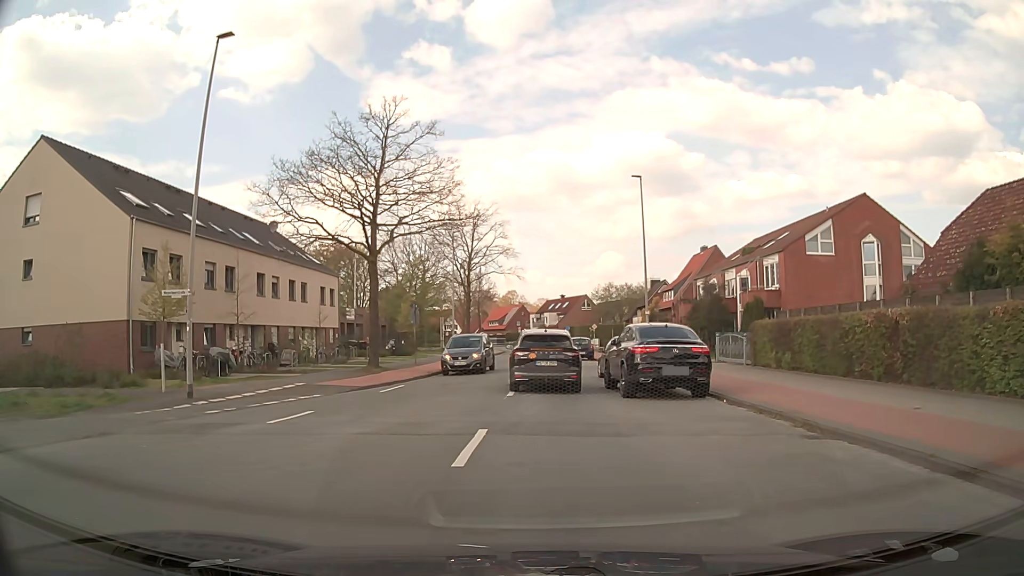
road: tertiary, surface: asphalt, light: Day
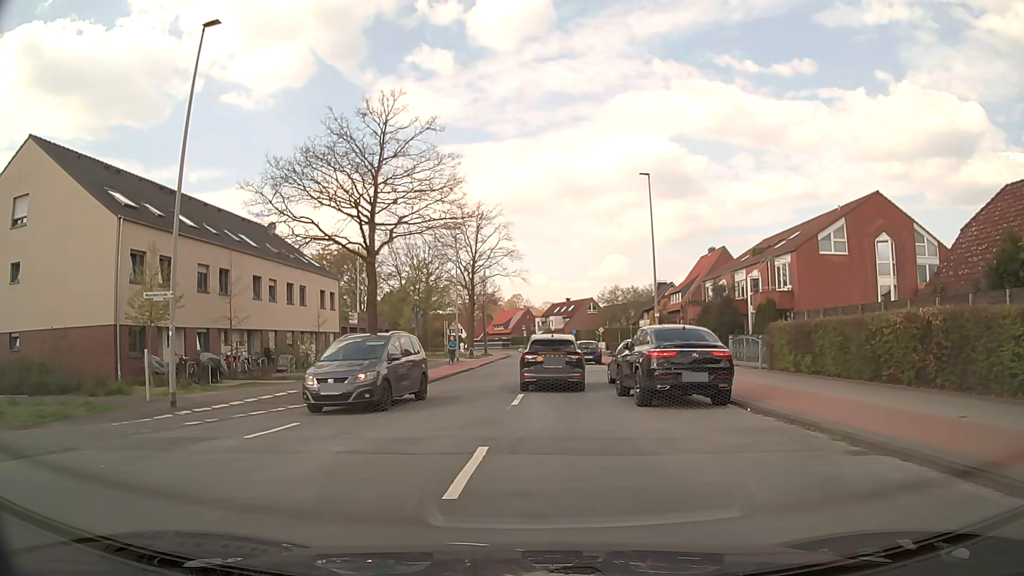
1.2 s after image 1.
(0.0, +1.3) m; +1°
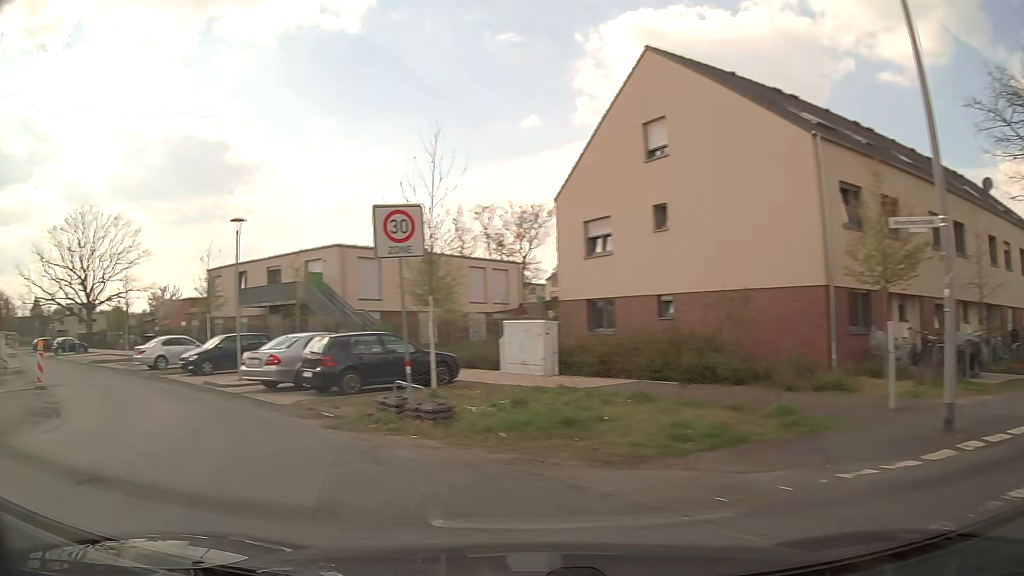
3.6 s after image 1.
(-4.0, +7.8) m; -60°
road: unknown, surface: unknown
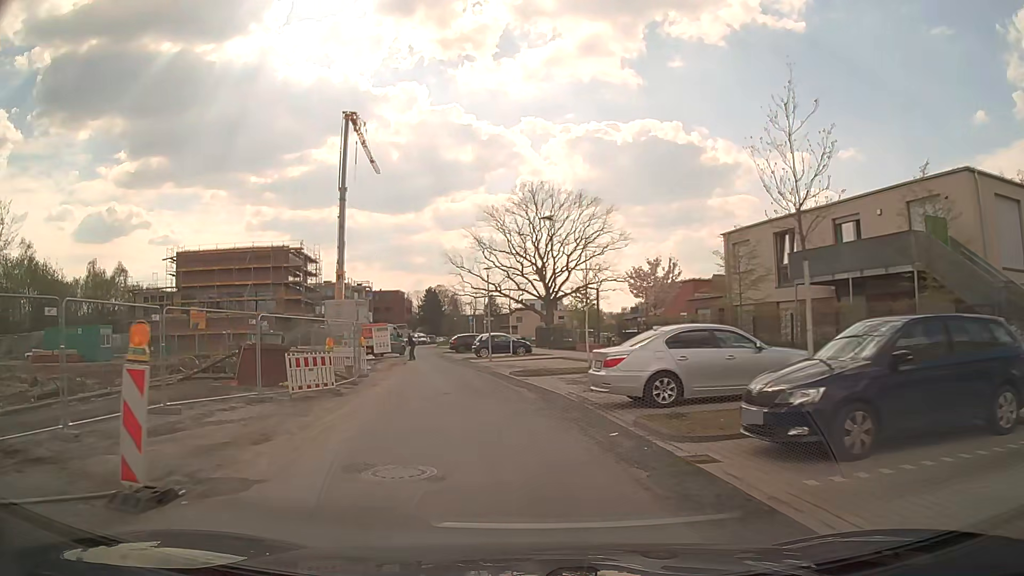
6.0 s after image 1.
(-9.4, +16.4) m; -43°
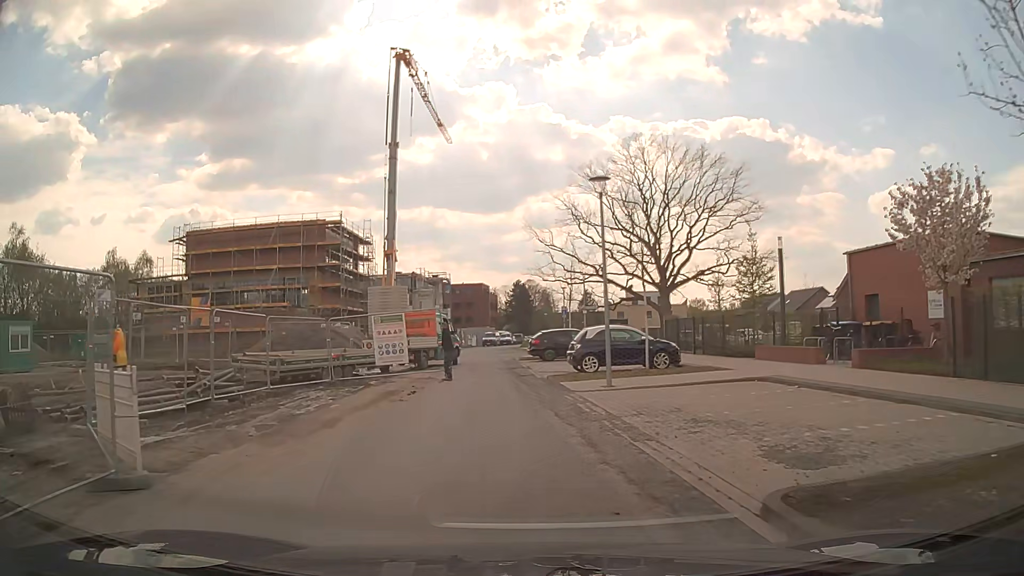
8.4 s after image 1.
(-1.5, +19.9) m; -7°
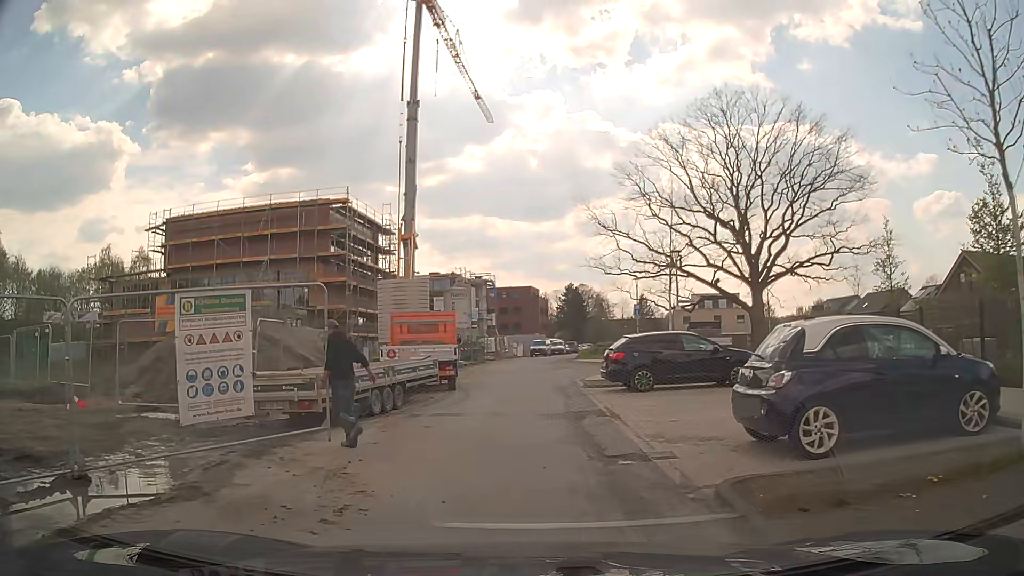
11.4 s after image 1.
(-0.7, +14.1) m; -5°
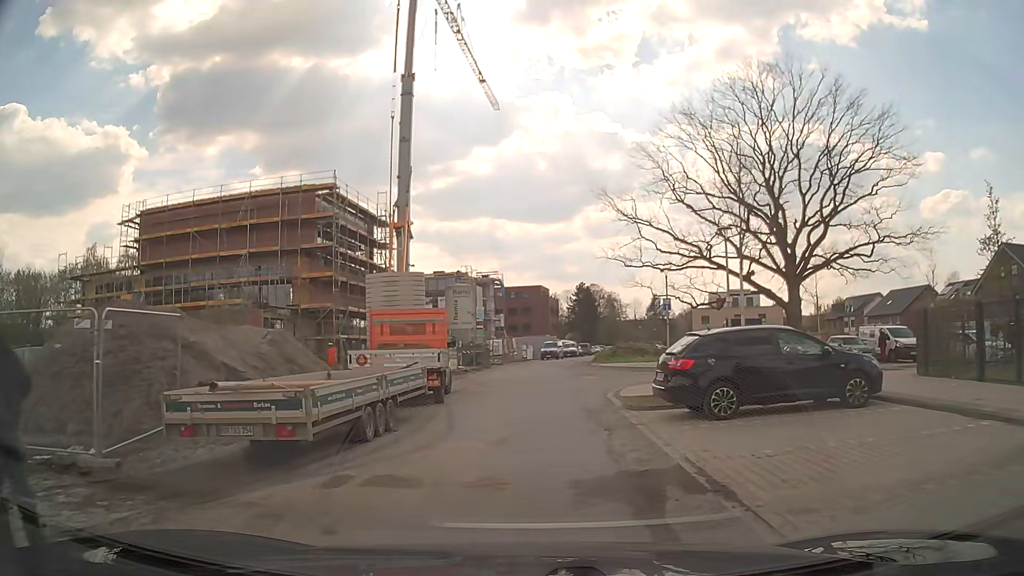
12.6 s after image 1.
(-0.1, +6.2) m; +1°
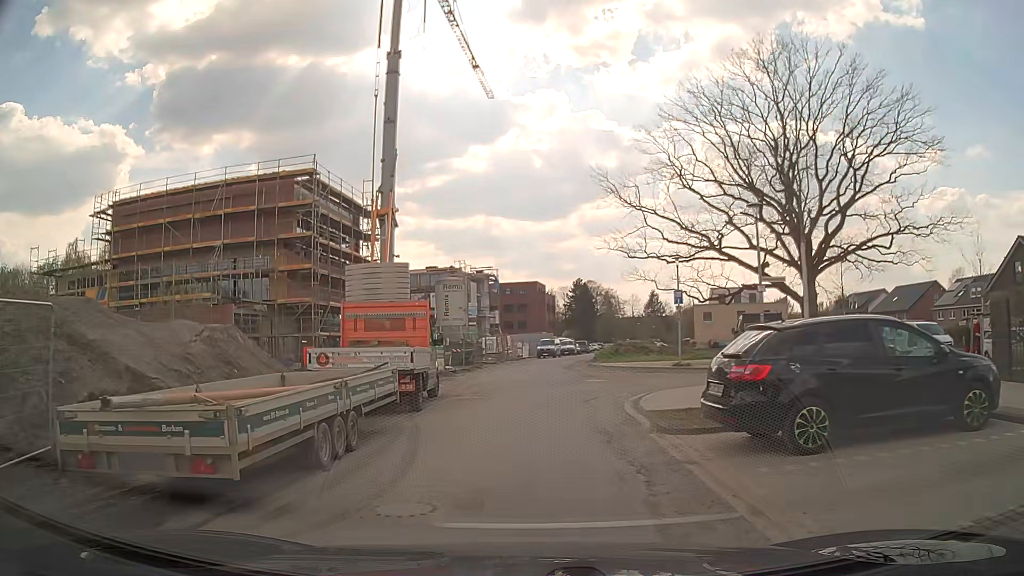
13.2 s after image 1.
(-0.1, +3.7) m; -1°
